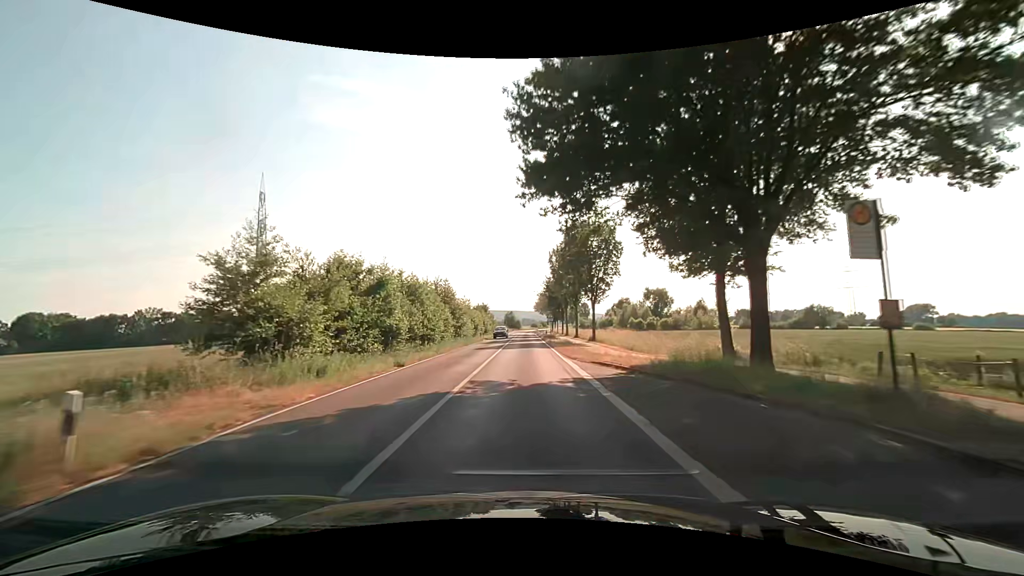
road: secondary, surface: asphalt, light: Day
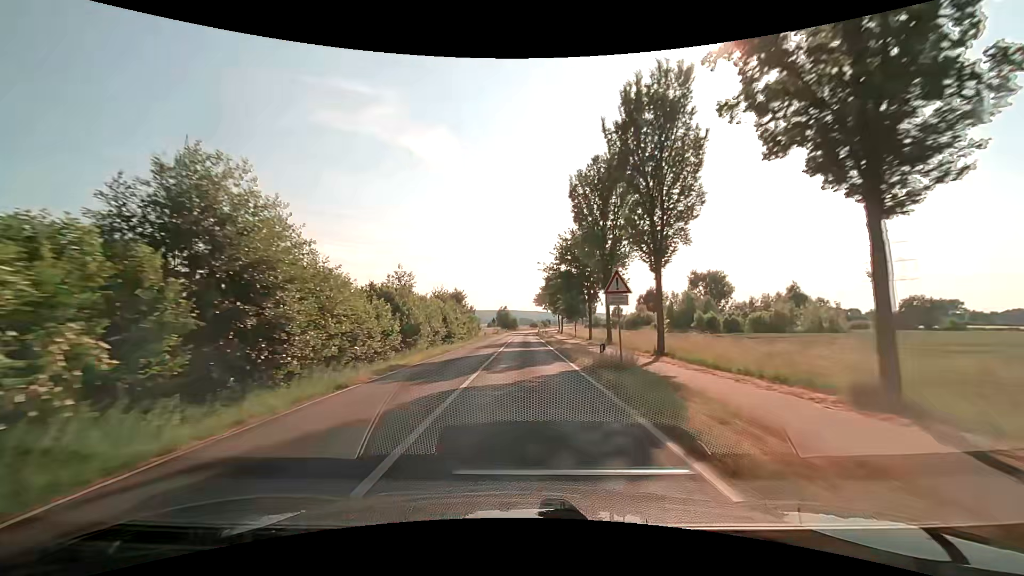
(-0.2, +42.2) m; 0°
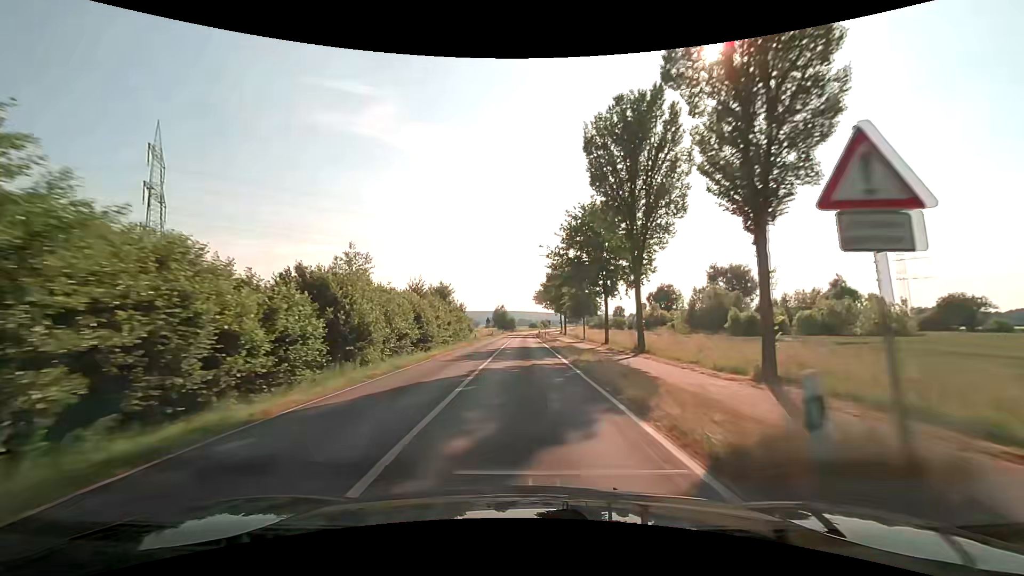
(0.0, +11.3) m; 0°
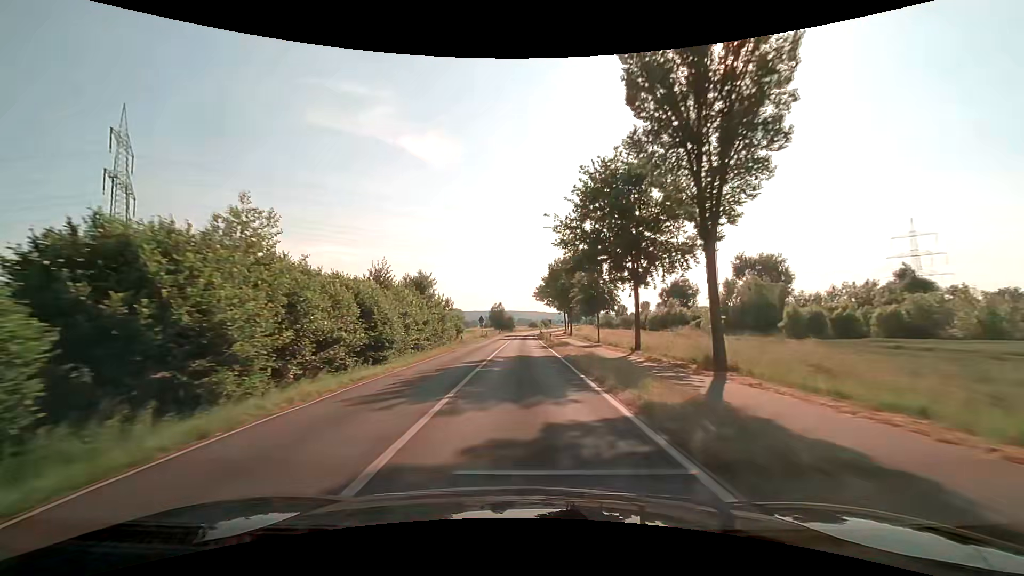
(0.0, +11.6) m; 0°
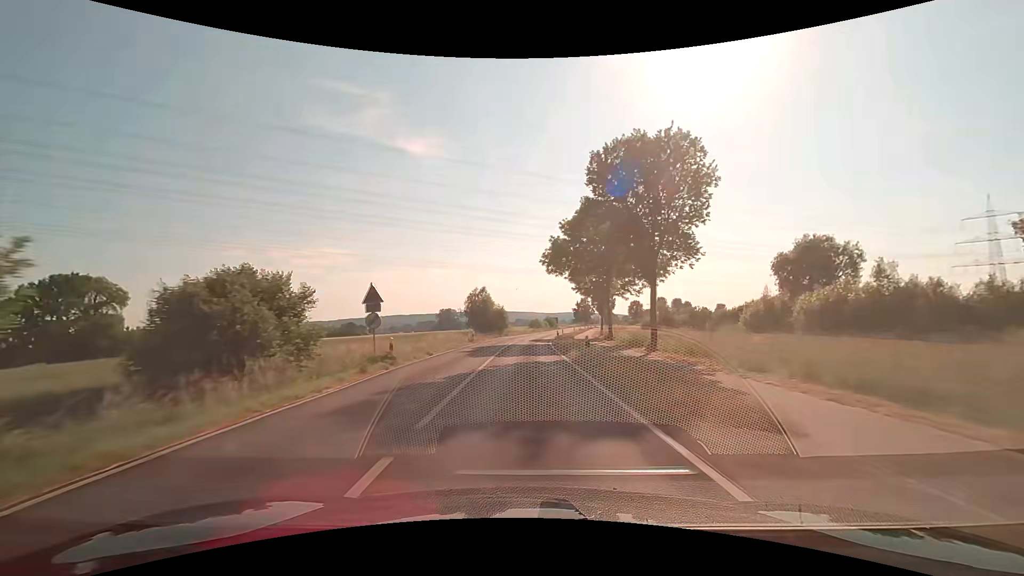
(0.0, +49.4) m; +1°
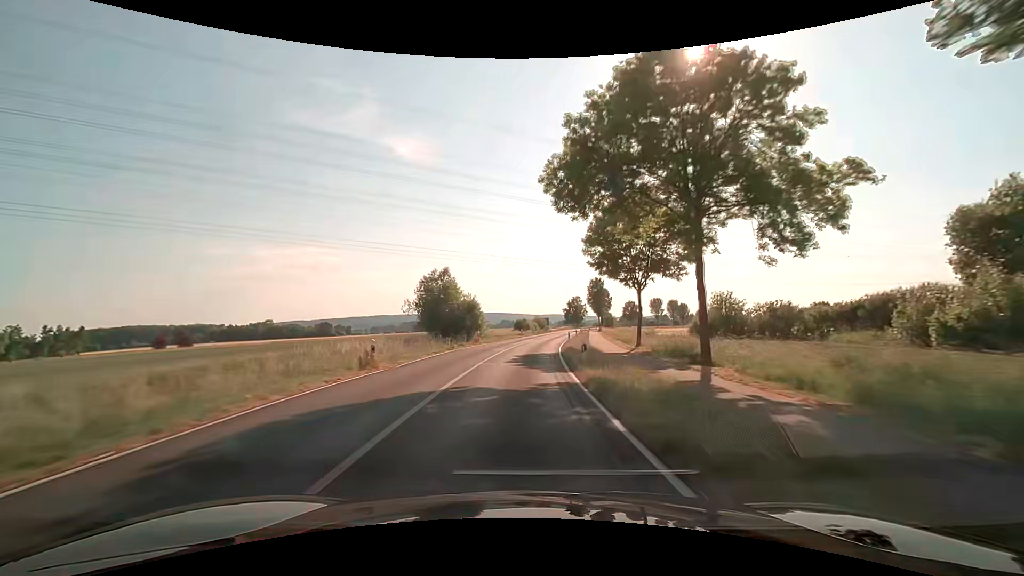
(+0.1, +26.3) m; +1°
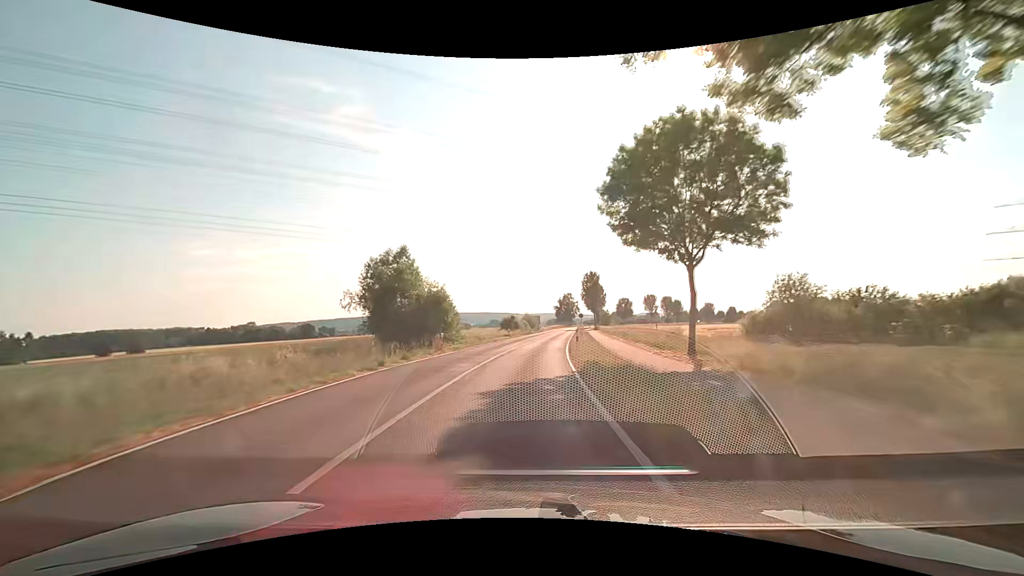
(+0.2, +13.5) m; +2°
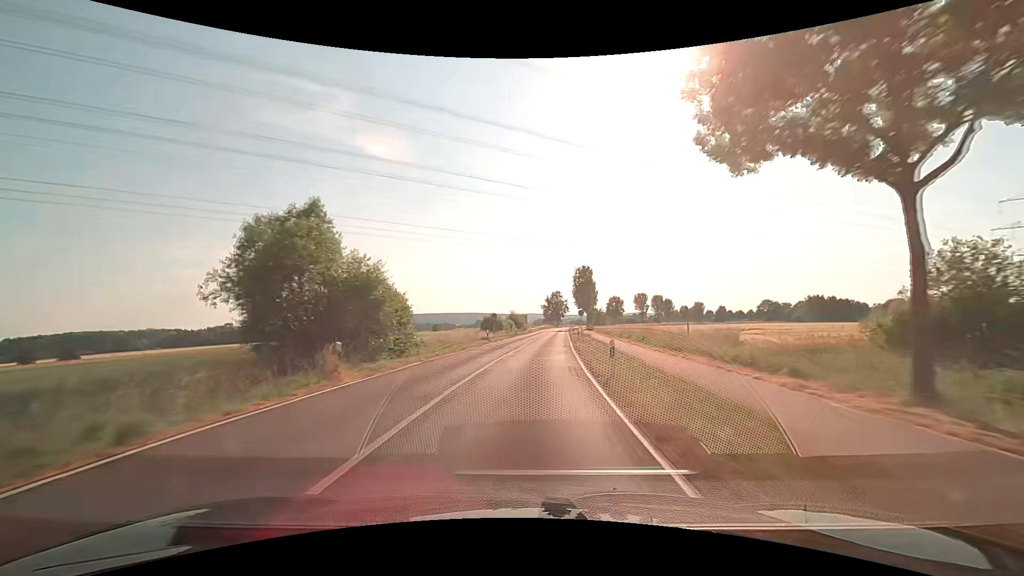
(0.0, +13.7) m; +1°
(0, +10) (0, +20) (+1, +30) (+2, +40) (+3, +50) (+3, +60) (+4, +70) (+5, +80) (+6, +90) (+7, +100) m
